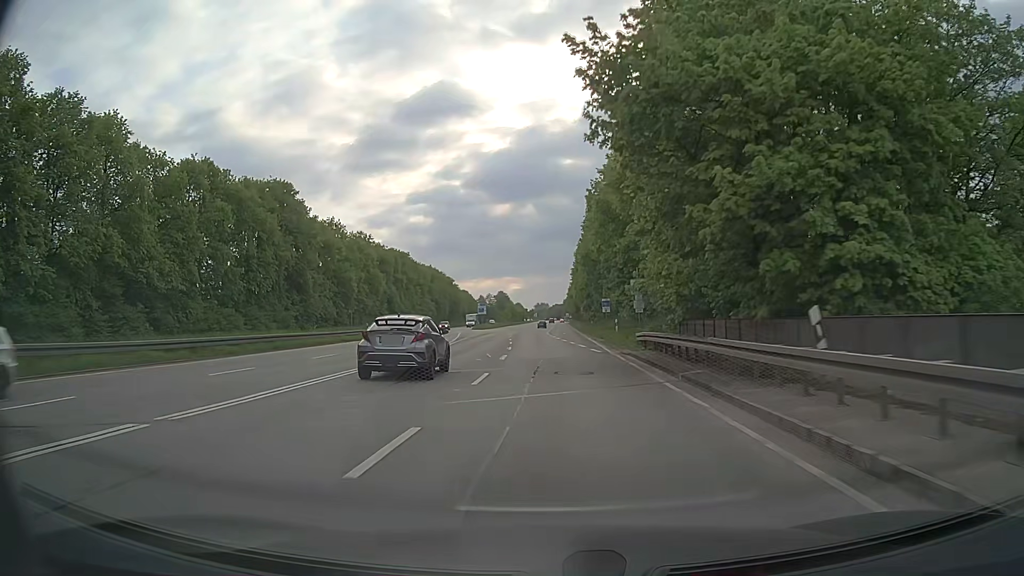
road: trunk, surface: asphalt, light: Day
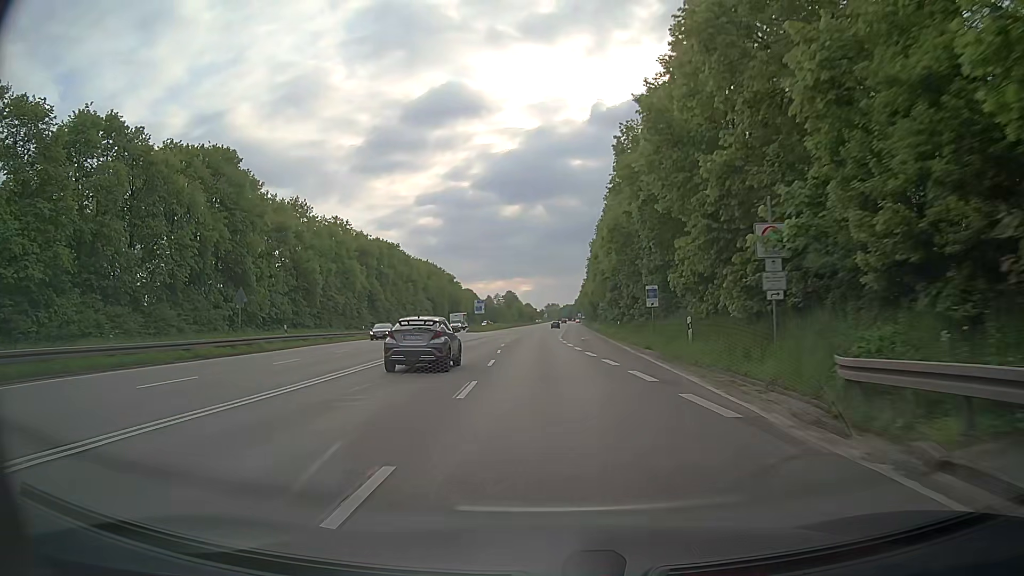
(-0.2, +21.6) m; -1°
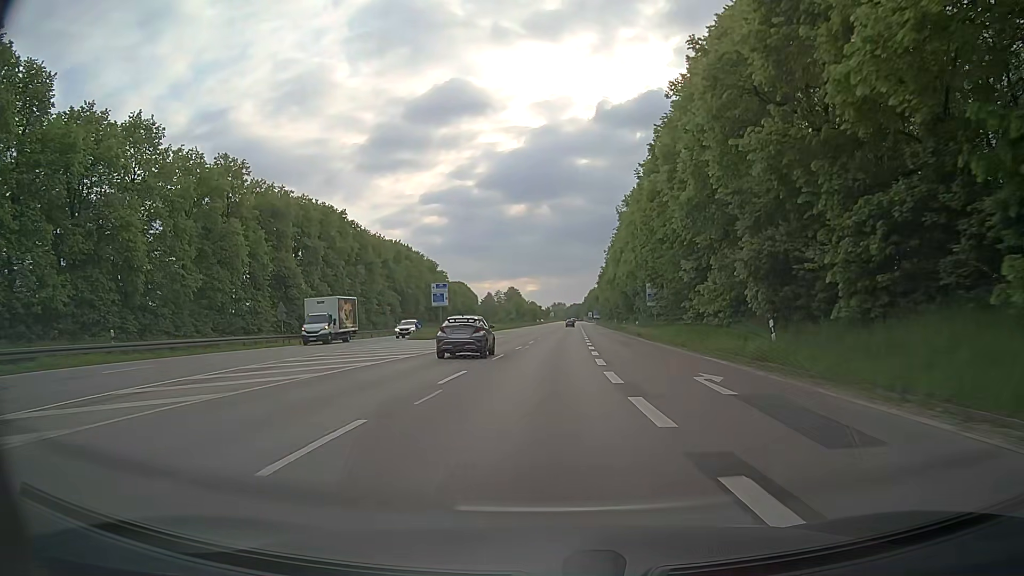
(-0.4, +43.0) m; -1°
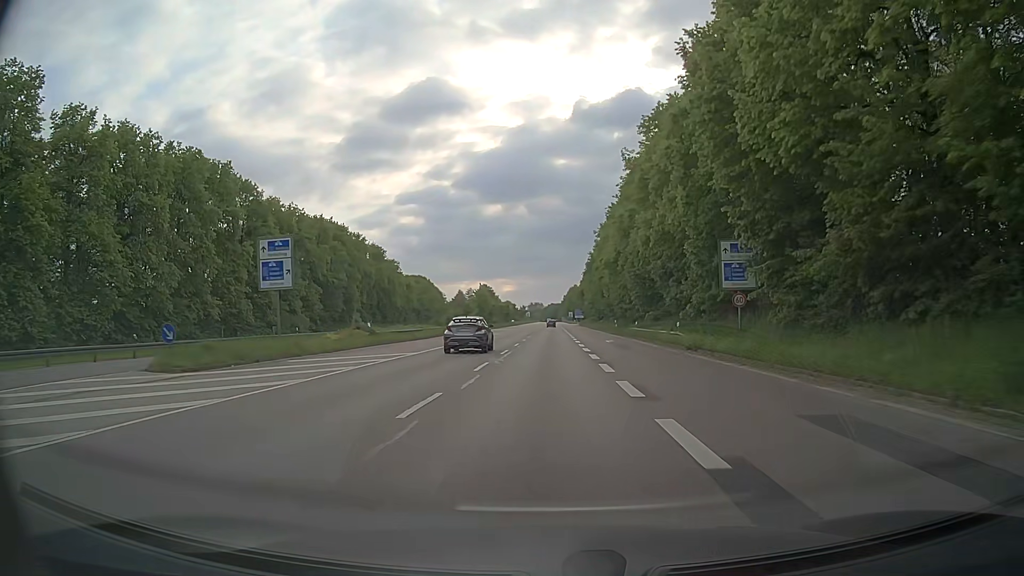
(+0.7, +32.7) m; +2°
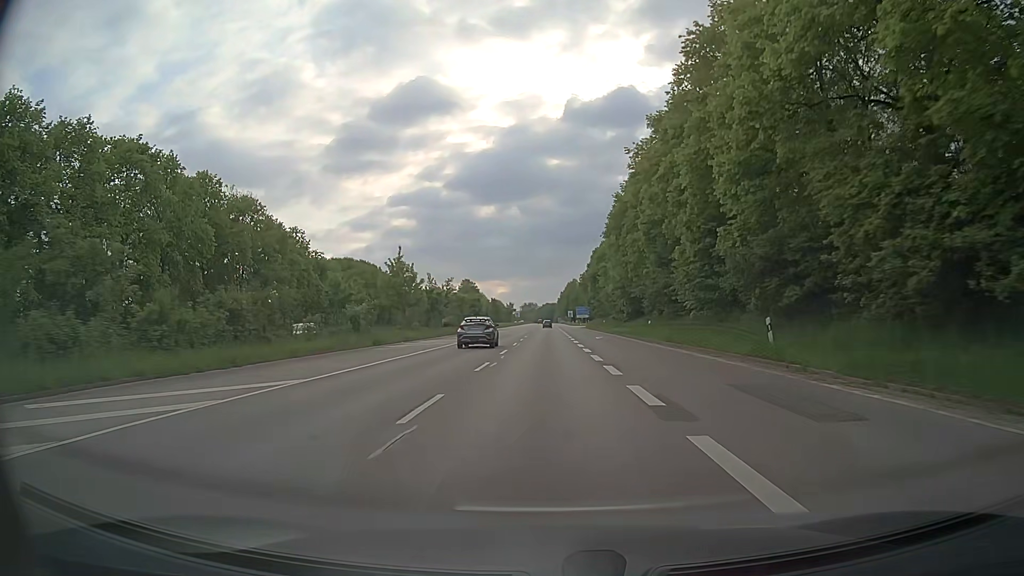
(+0.3, +55.8) m; 0°
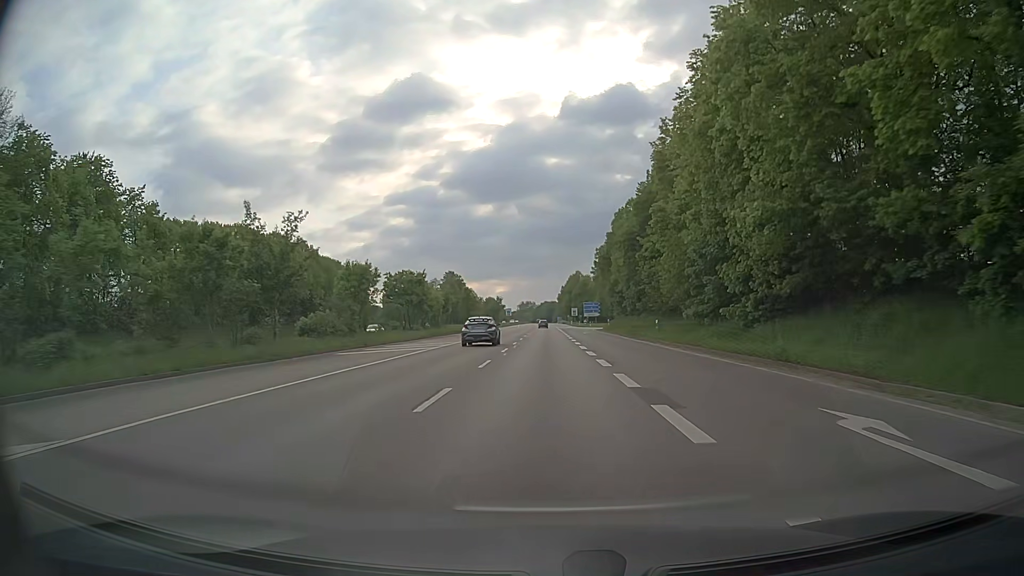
(+0.2, +45.6) m; 0°
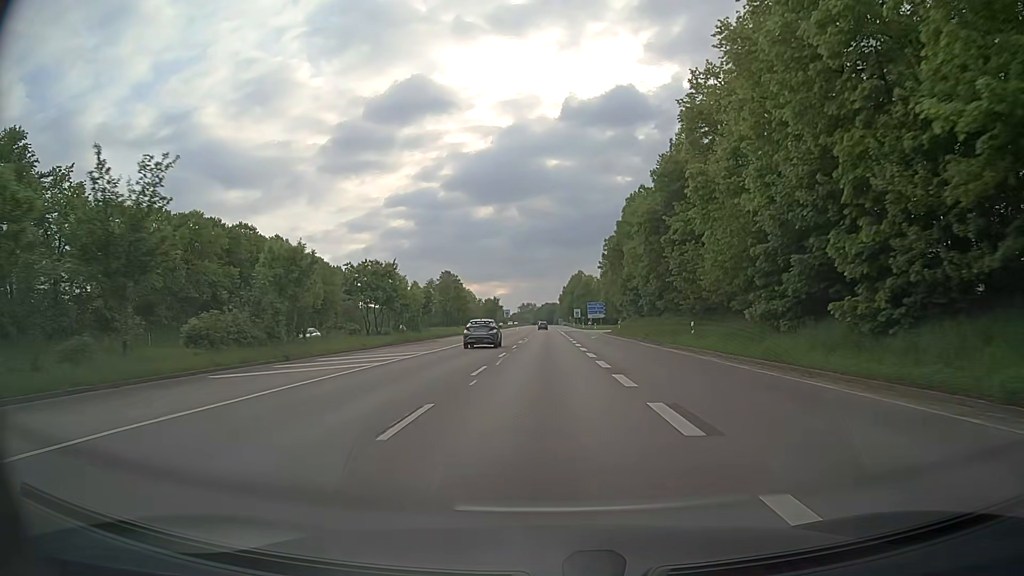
(0.0, +11.5) m; 0°
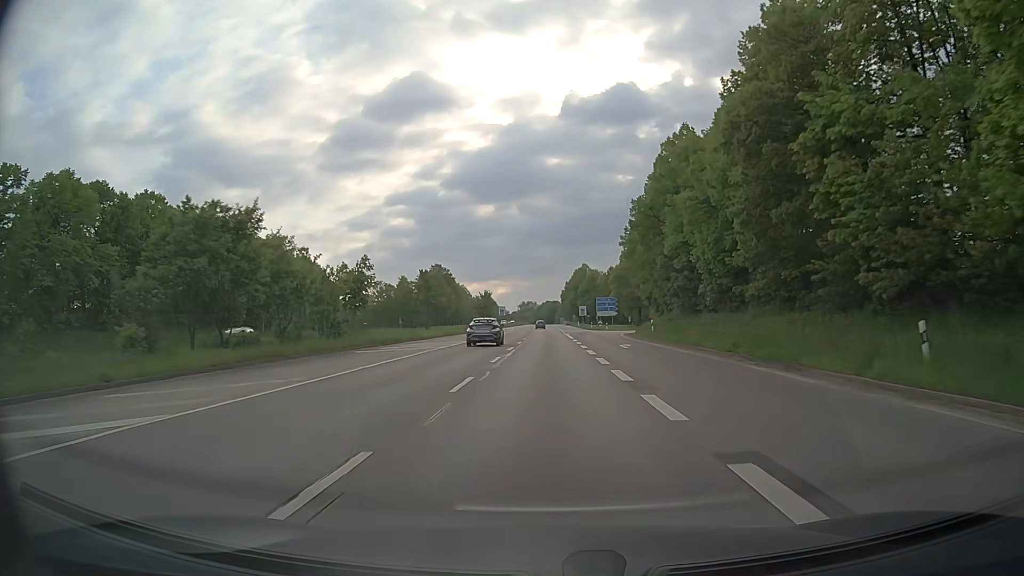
(0.0, +22.9) m; 0°
(0, +10) (0, +20) (0, +30) (0, +40) (0, +50) (0, +60) (0, +70) (0, +80) (0, +90) (0, +100) m
